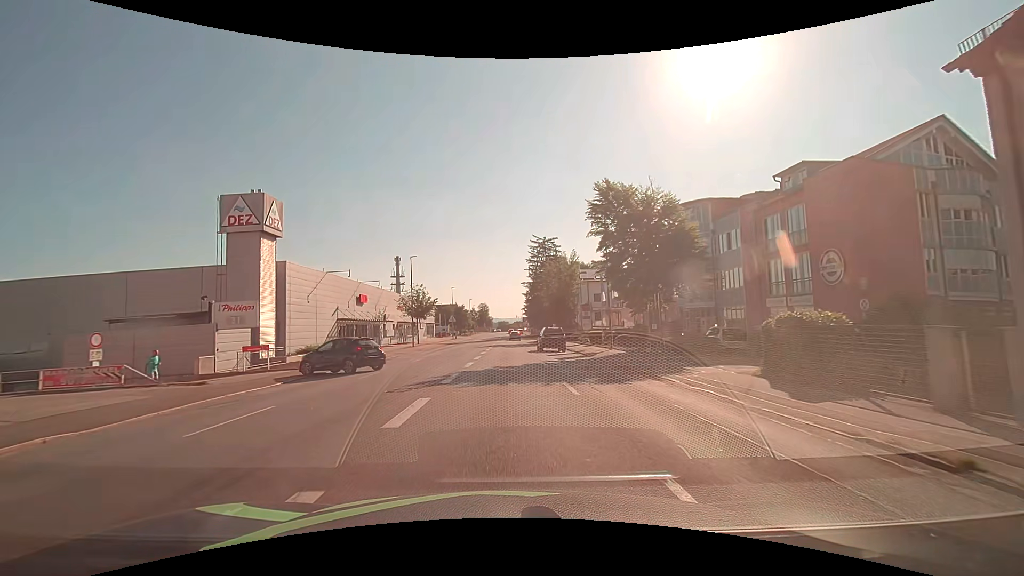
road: tertiary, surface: asphalt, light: Day
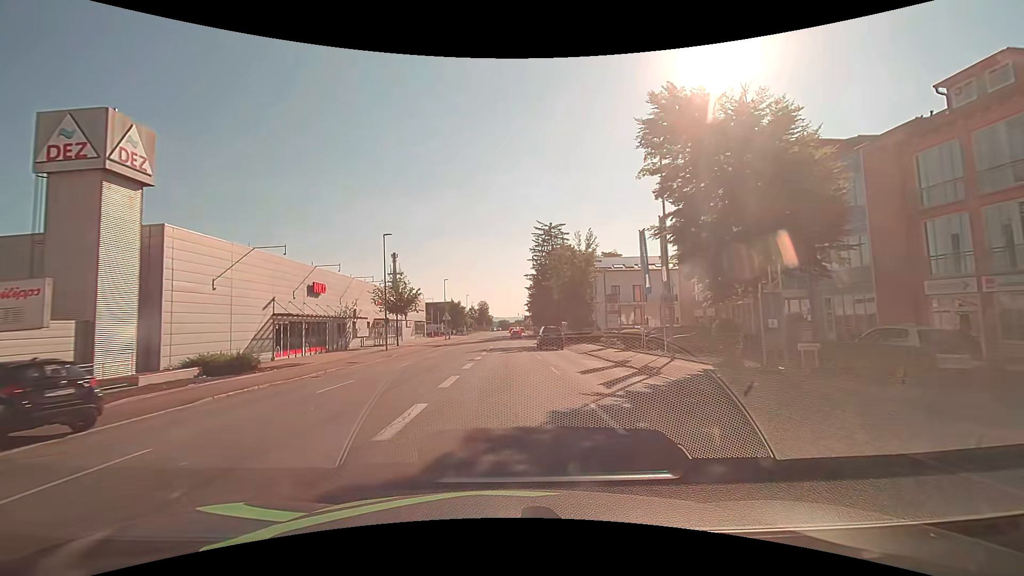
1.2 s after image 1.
(0.0, +13.1) m; 0°
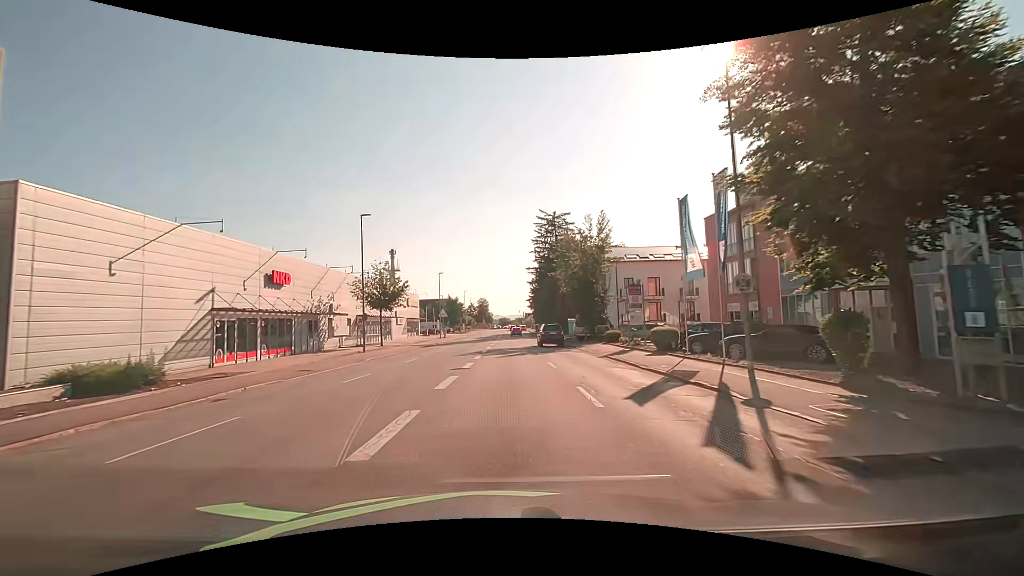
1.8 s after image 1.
(0.0, +7.0) m; 0°
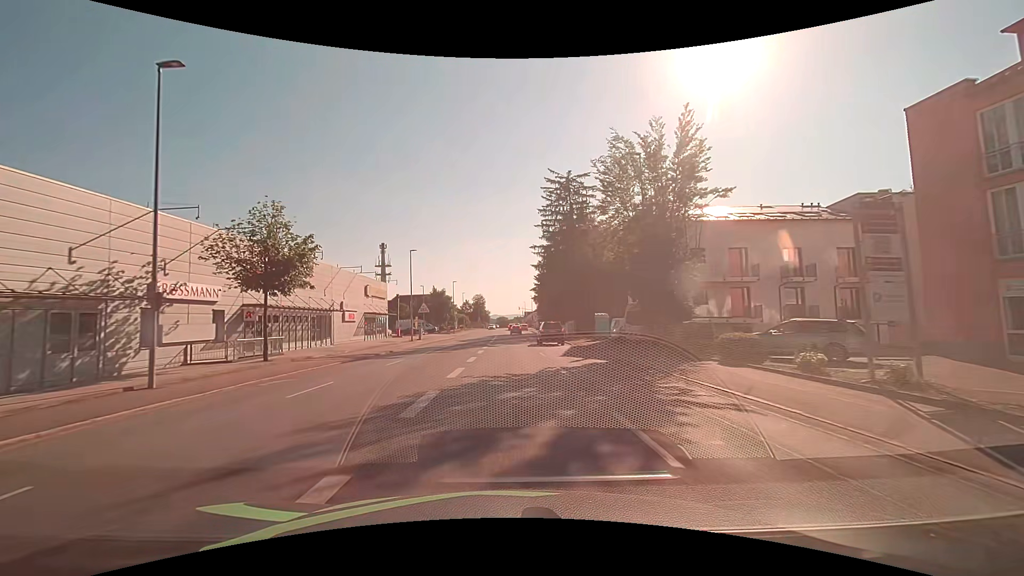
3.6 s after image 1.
(-0.2, +22.0) m; 0°
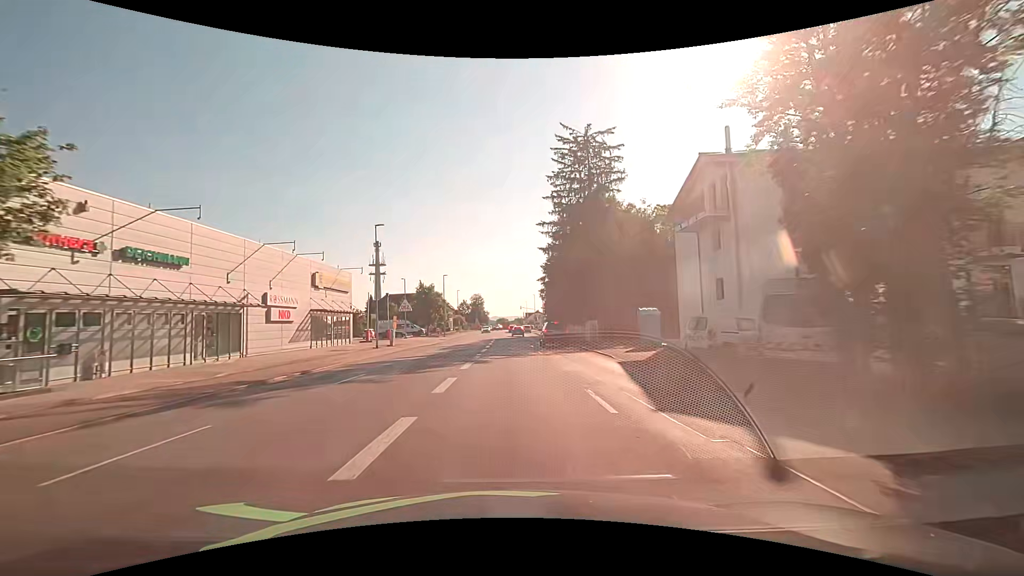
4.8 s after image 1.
(0.0, +15.0) m; 0°
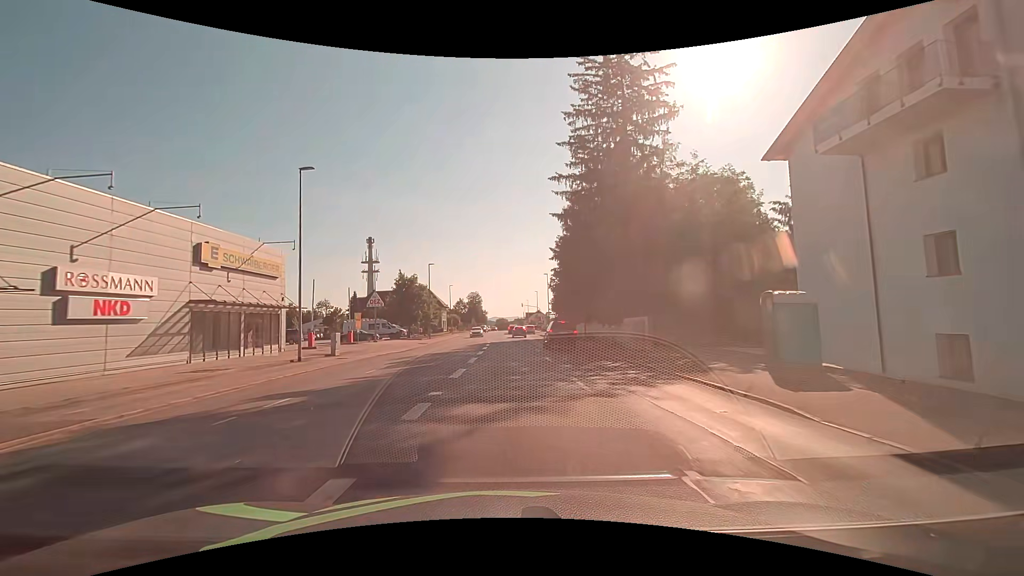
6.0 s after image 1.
(0.0, +15.1) m; 0°
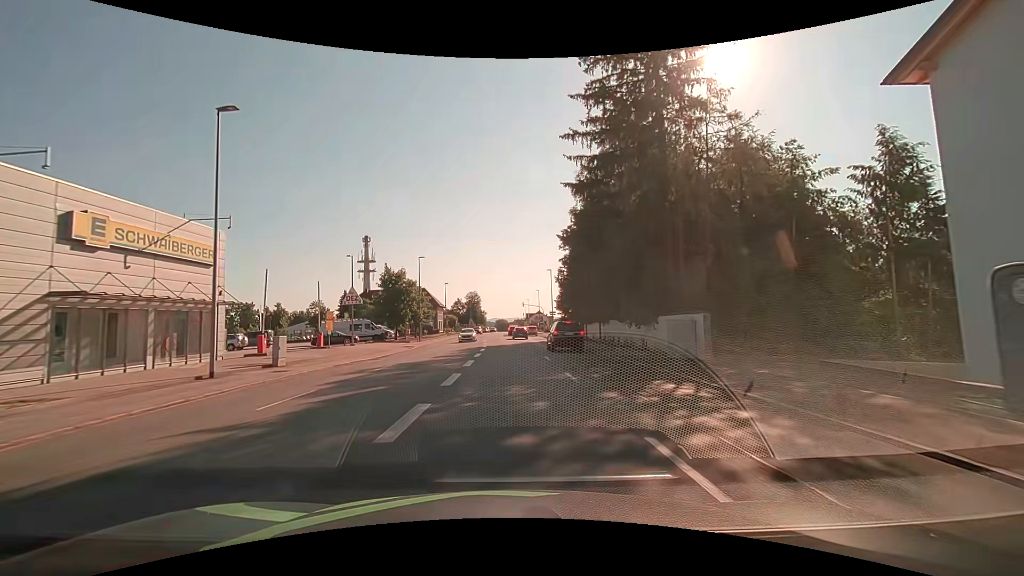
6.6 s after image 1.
(0.0, +7.6) m; 0°
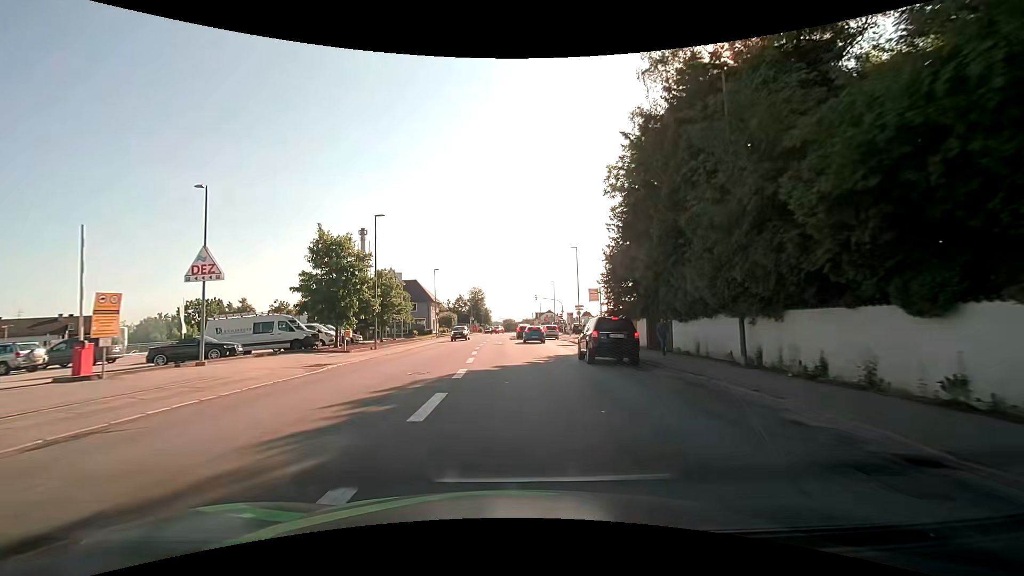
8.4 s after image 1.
(-0.1, +22.8) m; -1°
(0, +10) (0, +20) (-1, +30) (-1, +40) (-1, +50) (-1, +60) (-1, +70) (-1, +80) (-3, +90) (-11, +94) m
